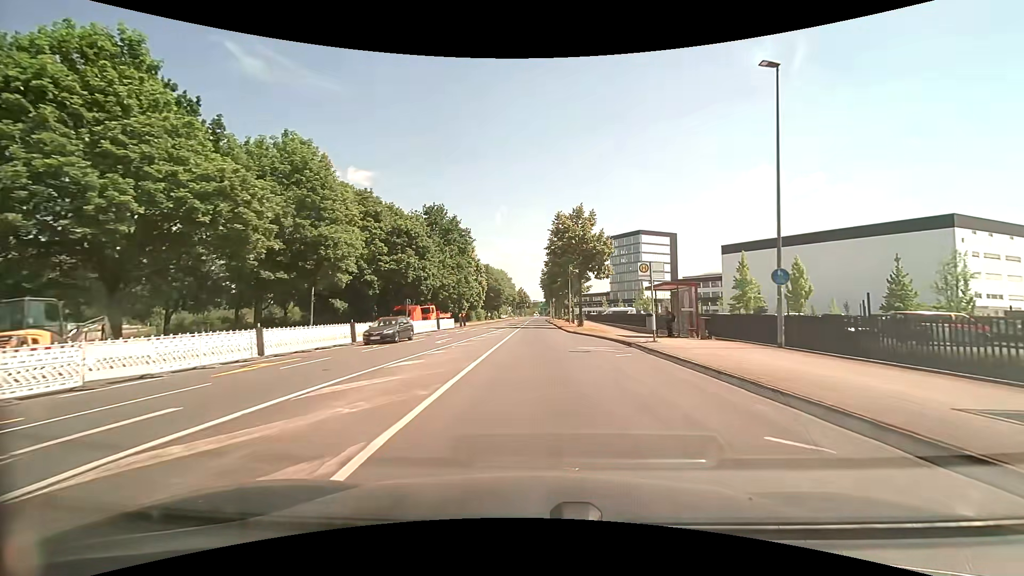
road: secondary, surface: asphalt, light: Day
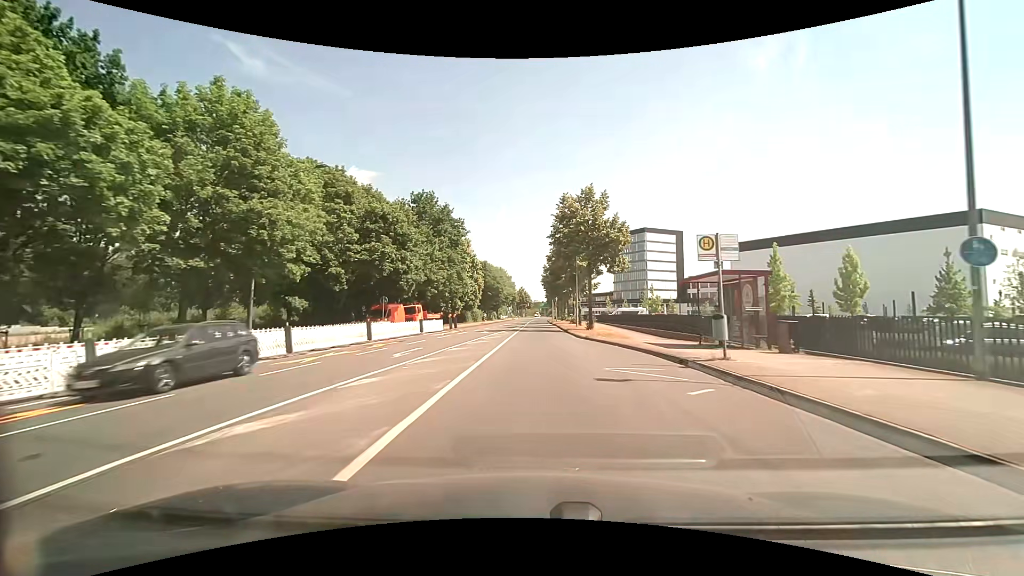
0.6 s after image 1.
(0.0, +7.6) m; 0°
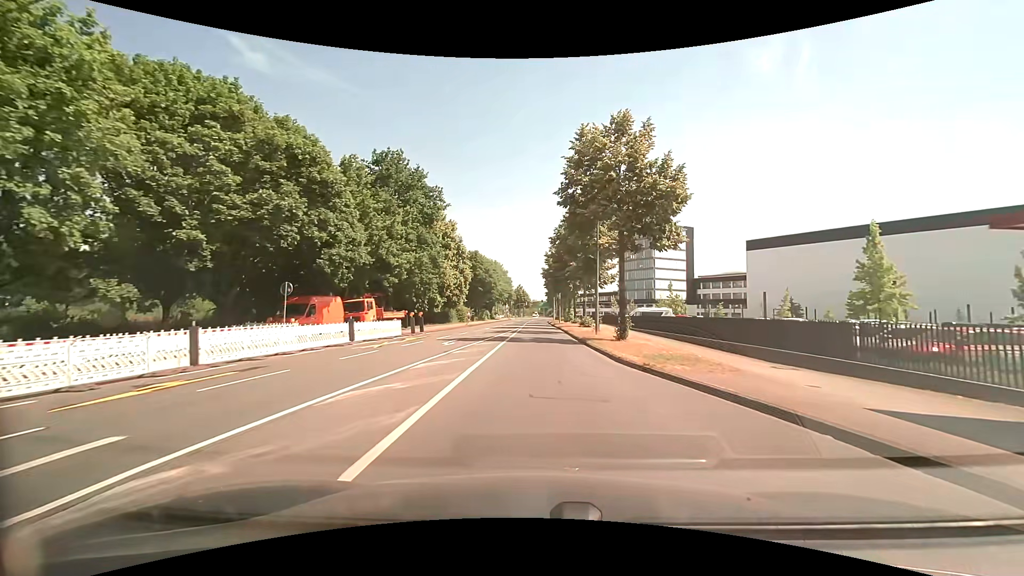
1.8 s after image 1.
(0.0, +15.2) m; 0°
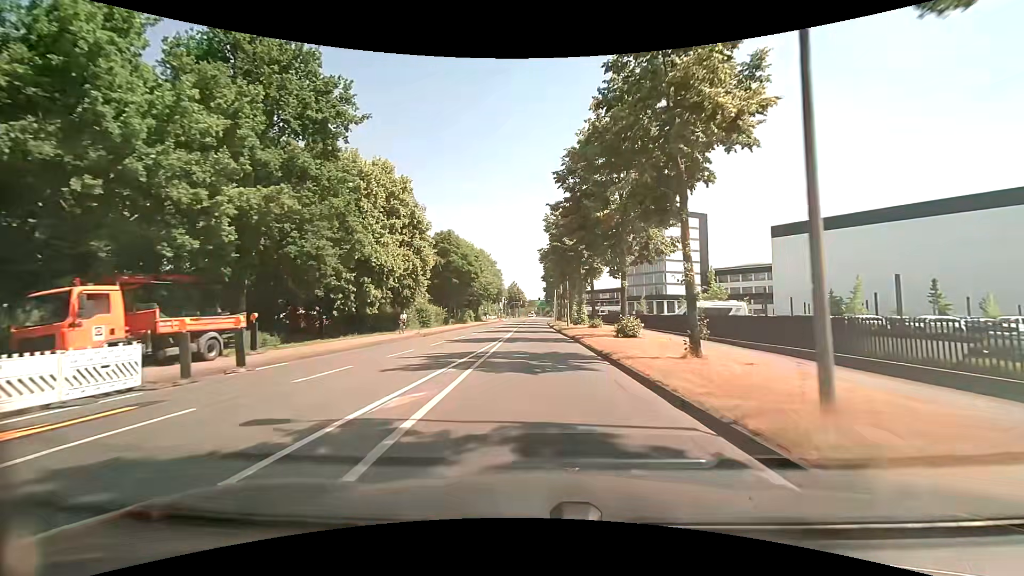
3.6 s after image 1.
(+0.2, +22.9) m; 0°
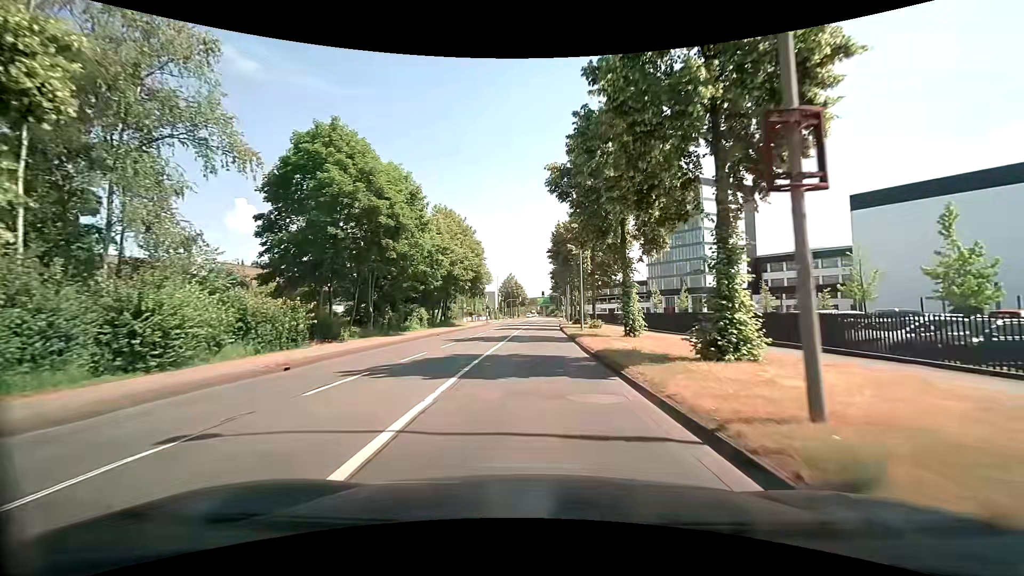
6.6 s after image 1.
(0.0, +38.2) m; 0°
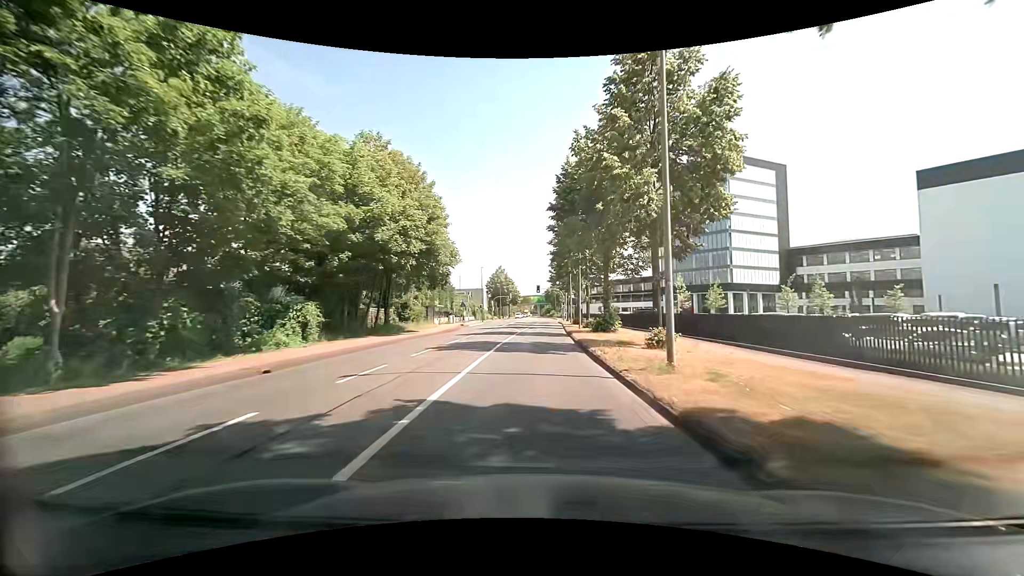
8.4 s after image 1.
(0.0, +23.0) m; 0°
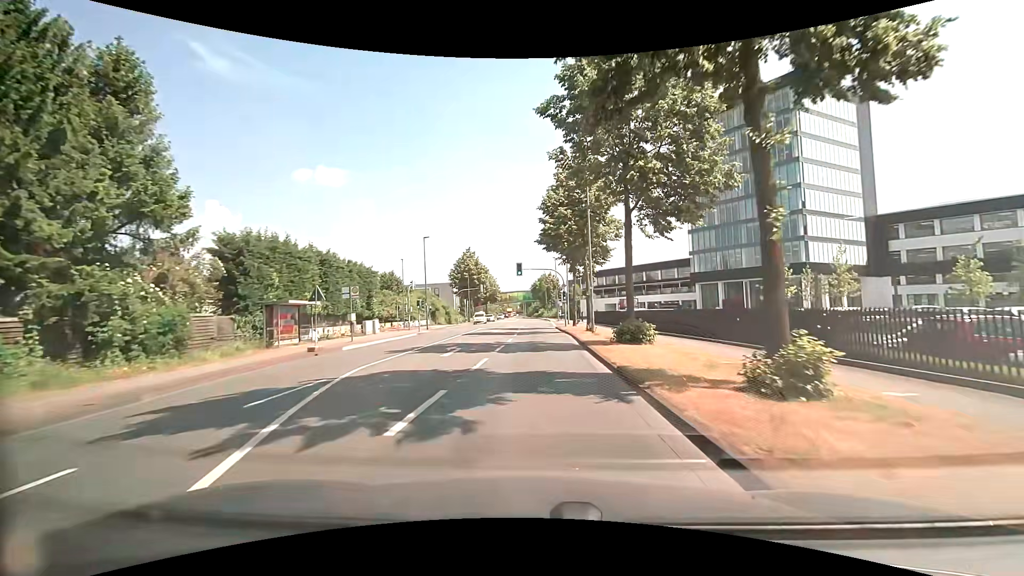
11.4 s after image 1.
(+1.1, +38.3) m; +2°
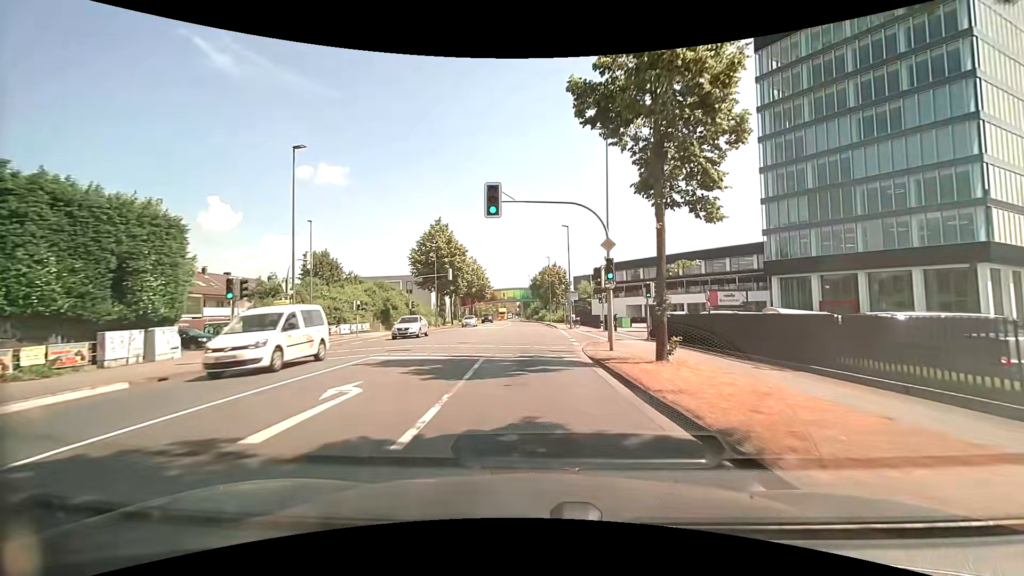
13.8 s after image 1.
(+0.3, +30.7) m; +1°
(0, +10) (0, +20) (-1, +30) (-1, +40) (-1, +50) (-1, +60) (-2, +70) (-3, +80) (-3, +90) (-4, +100) m
